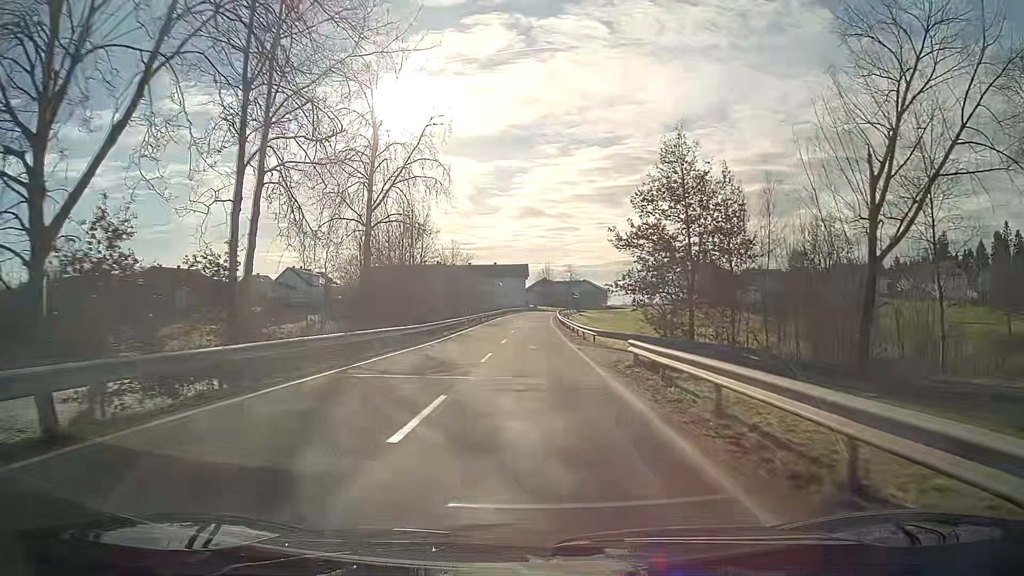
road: tertiary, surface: asphalt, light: Day
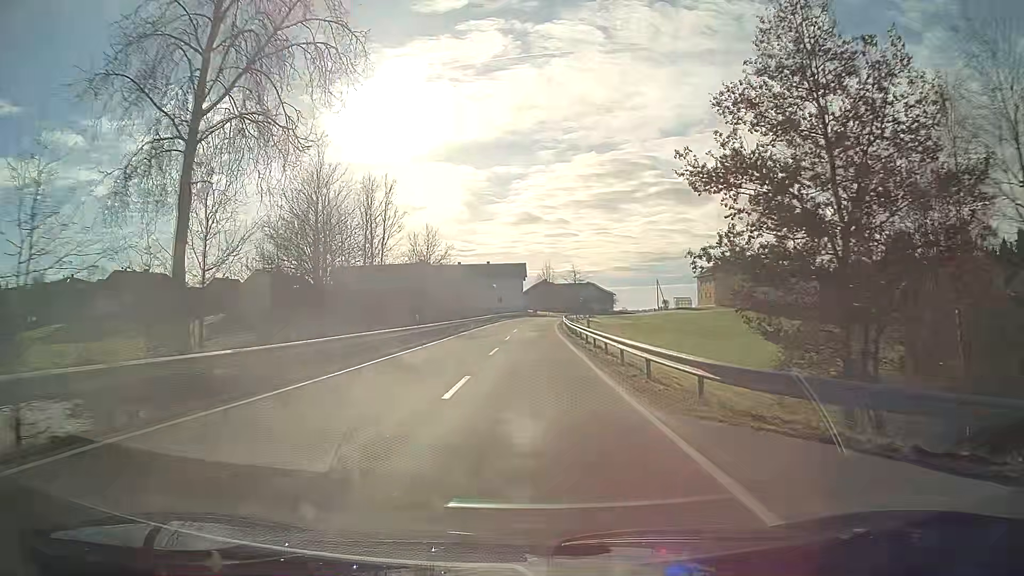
(0.0, +19.7) m; 0°
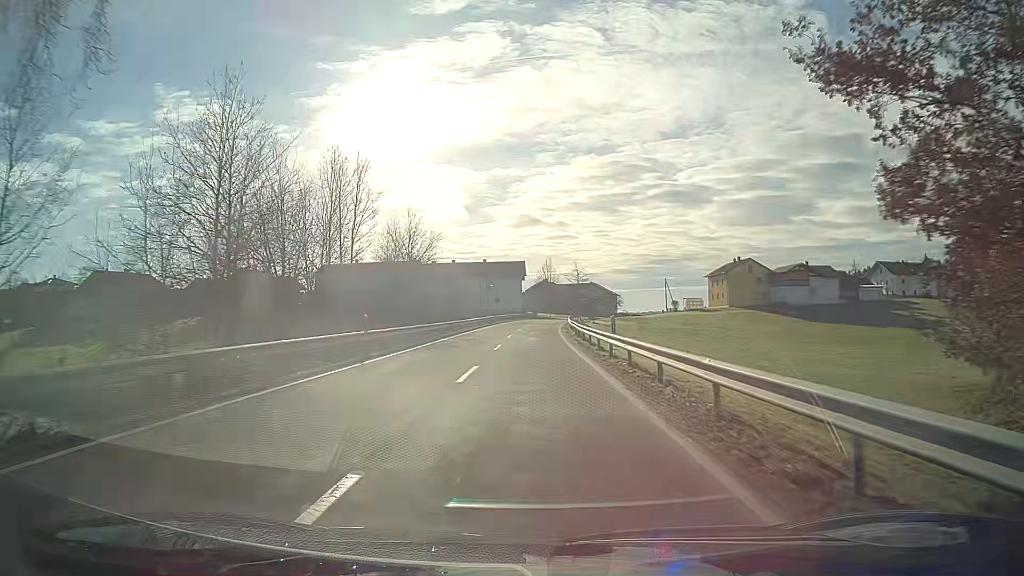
(0.0, +9.8) m; 0°
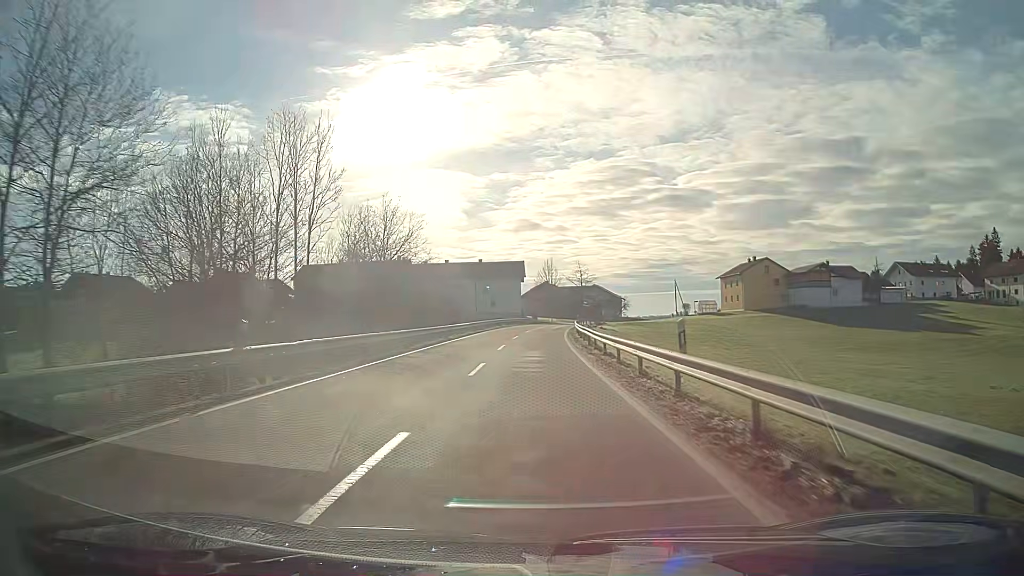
(0.0, +9.8) m; 0°
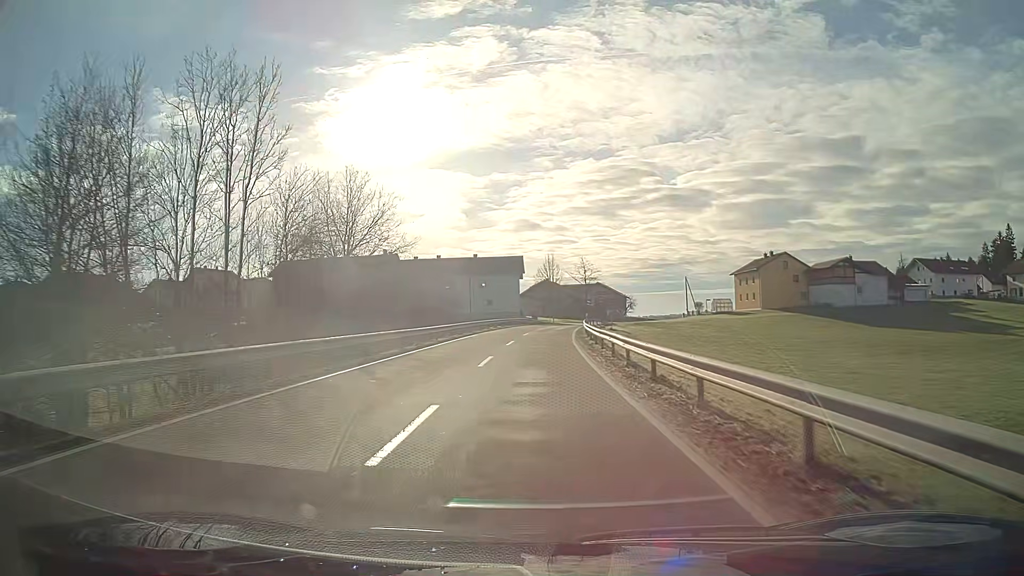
(0.0, +9.5) m; 0°
